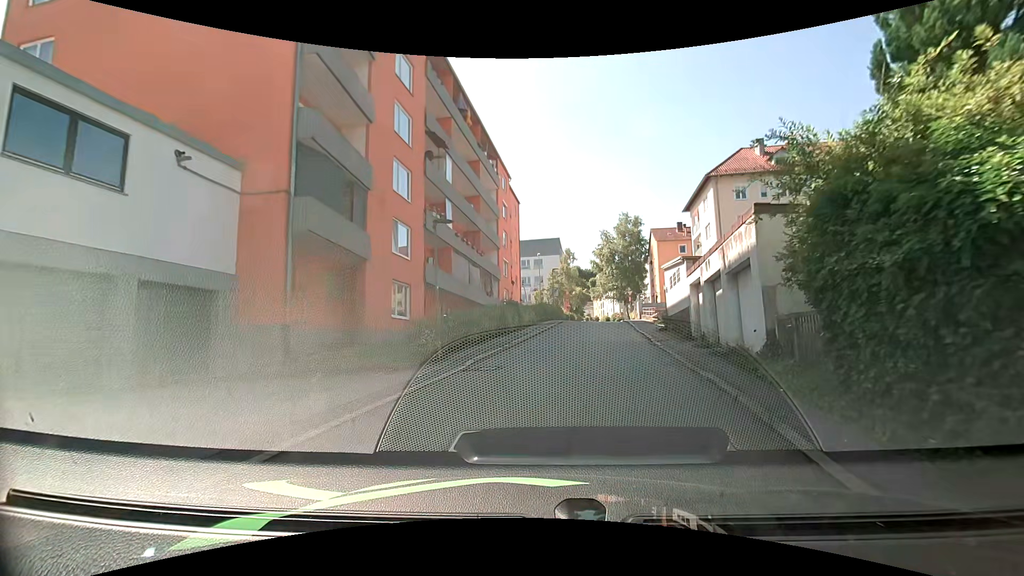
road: residential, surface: asphalt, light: Day
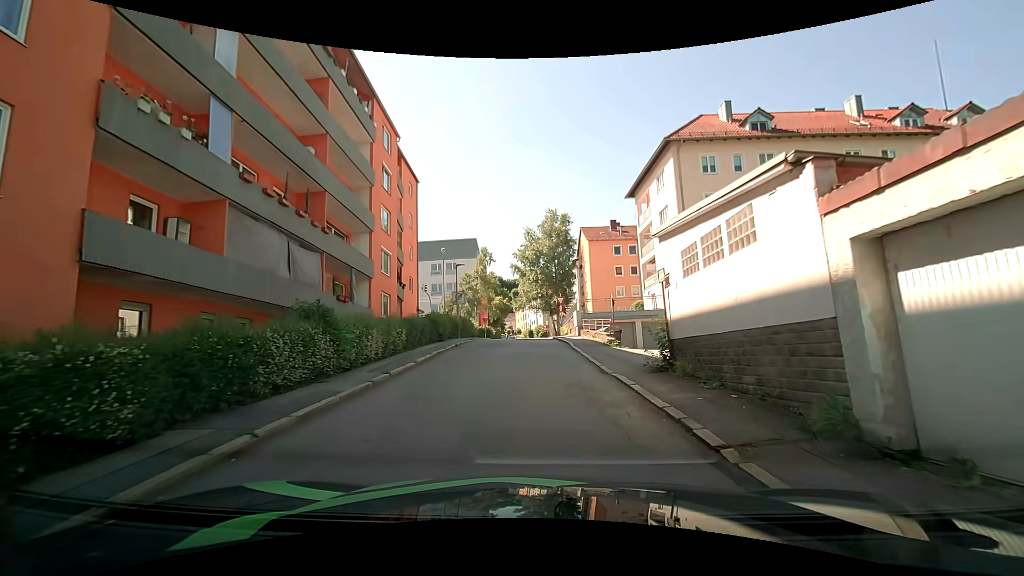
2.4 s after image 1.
(+1.3, +14.6) m; +7°
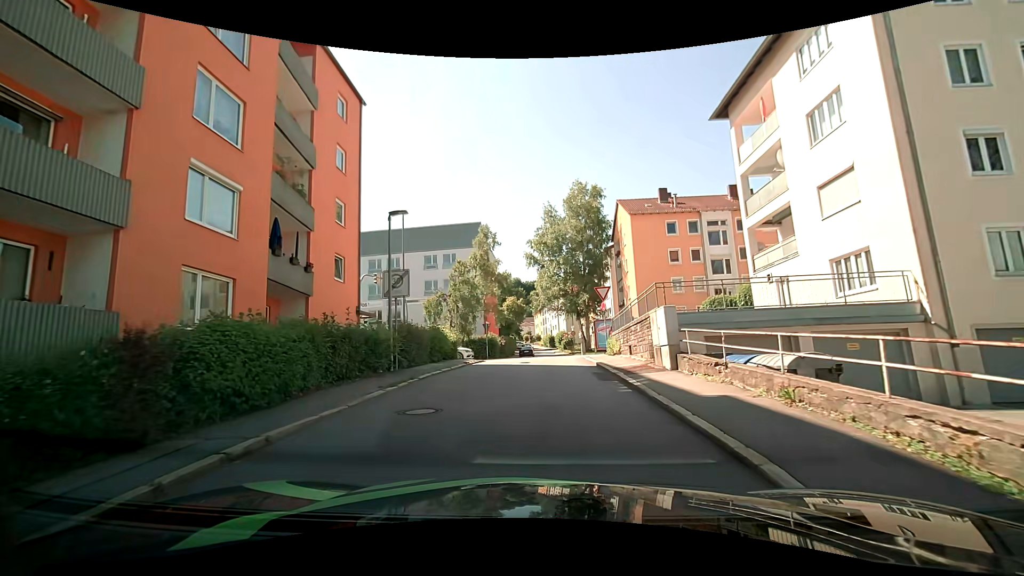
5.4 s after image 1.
(+0.2, +18.5) m; -2°
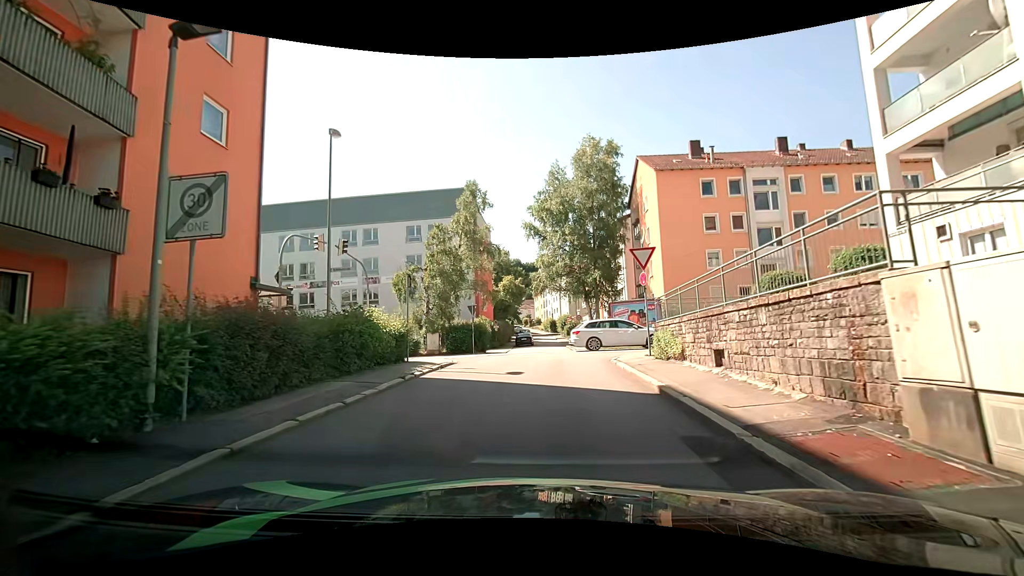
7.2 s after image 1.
(+0.1, +9.4) m; +1°
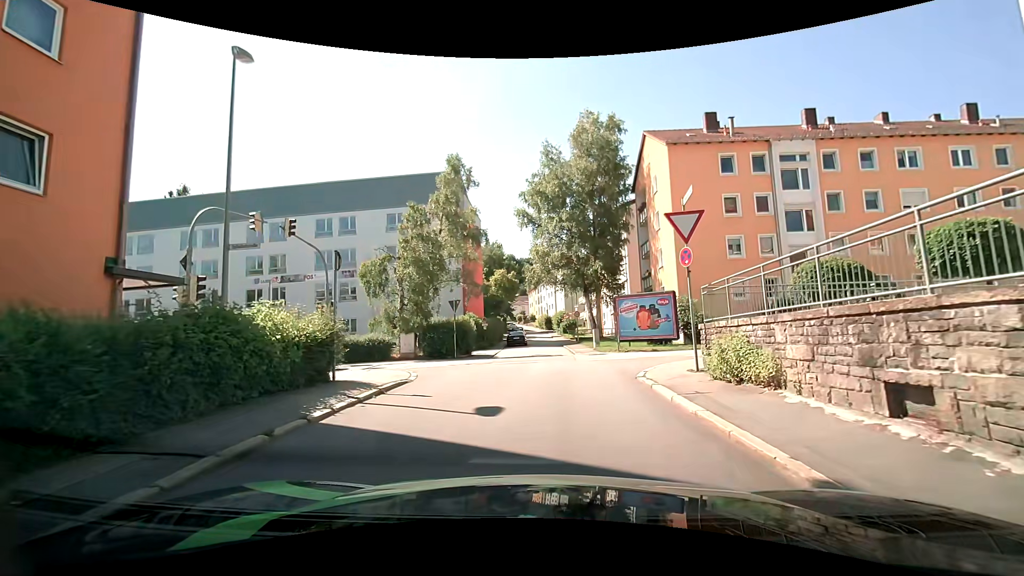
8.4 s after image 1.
(0.0, +5.1) m; 0°
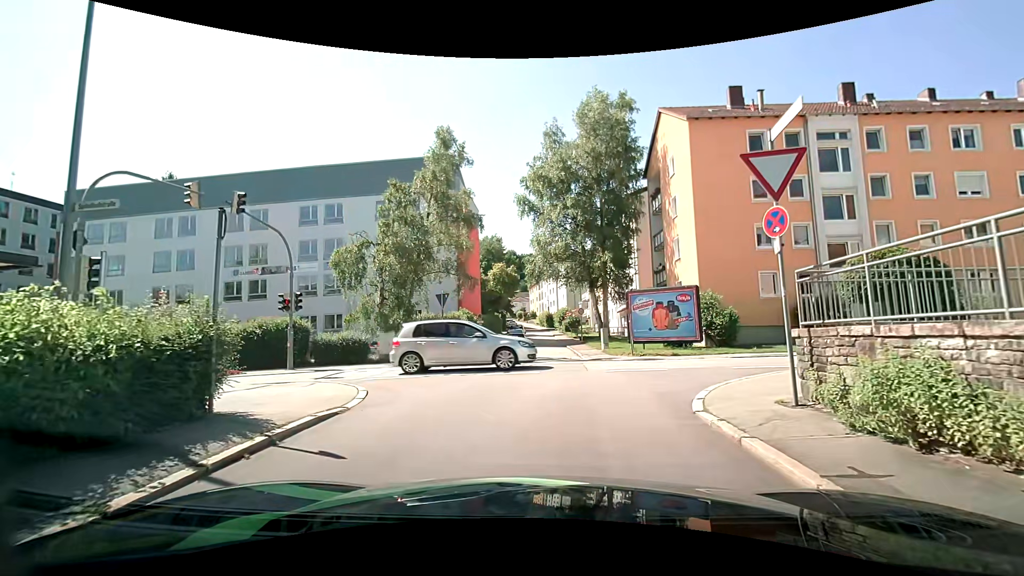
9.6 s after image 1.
(0.0, +3.9) m; -2°
